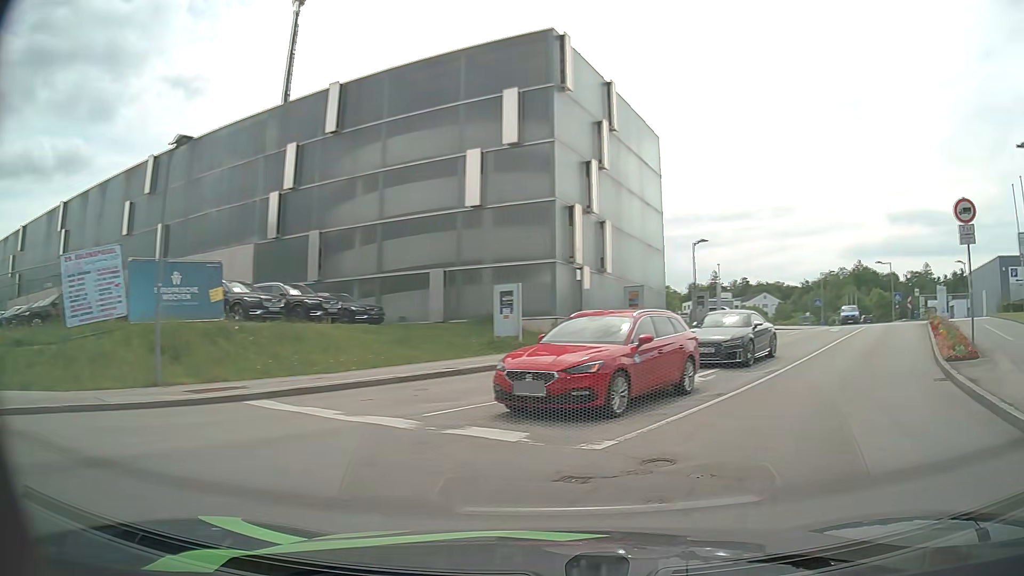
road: residential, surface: asphalt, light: Day
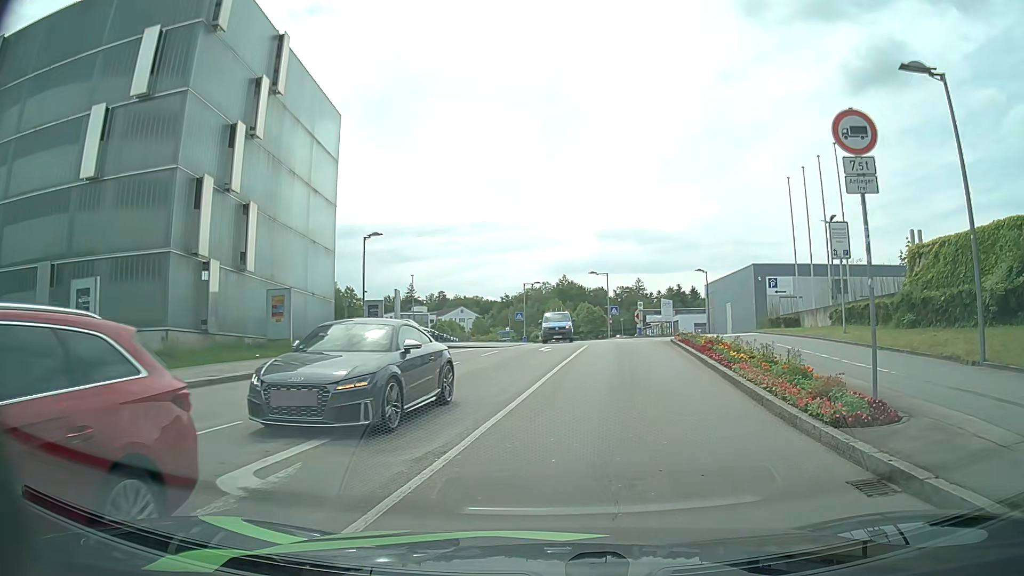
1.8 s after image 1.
(+2.3, +8.1) m; +26°
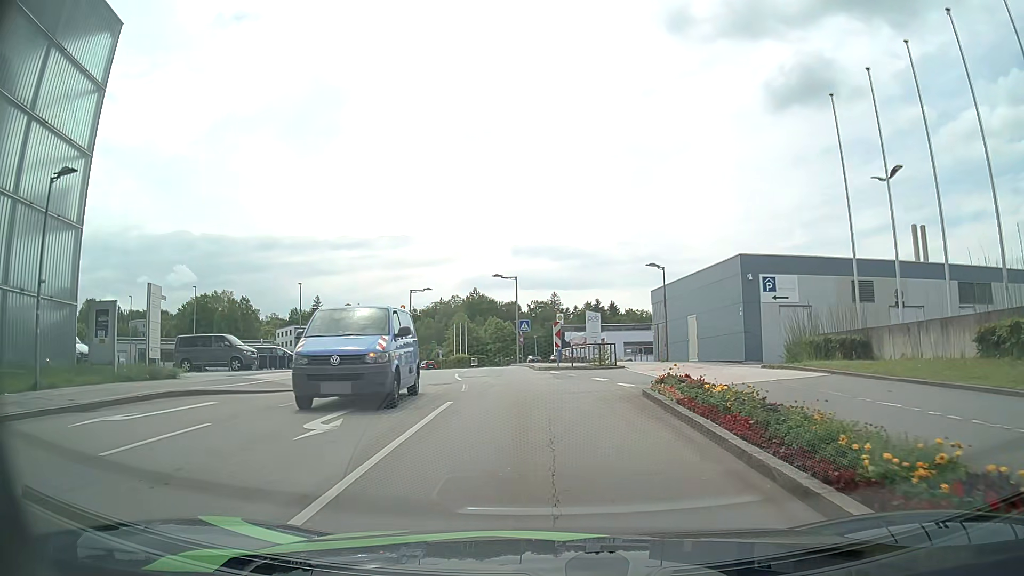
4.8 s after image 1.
(+1.5, +17.0) m; +6°
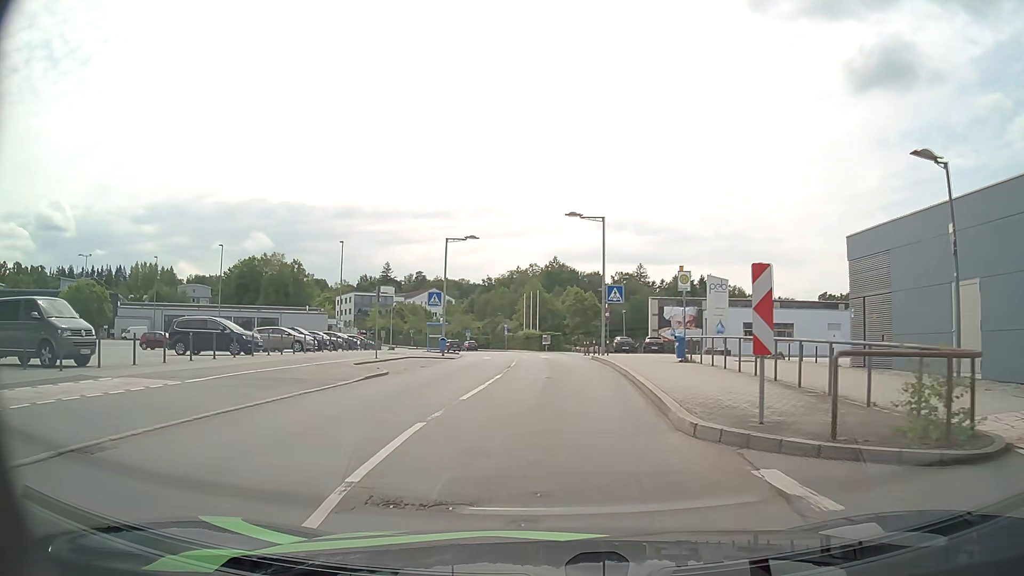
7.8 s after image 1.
(-0.8, +19.5) m; -6°
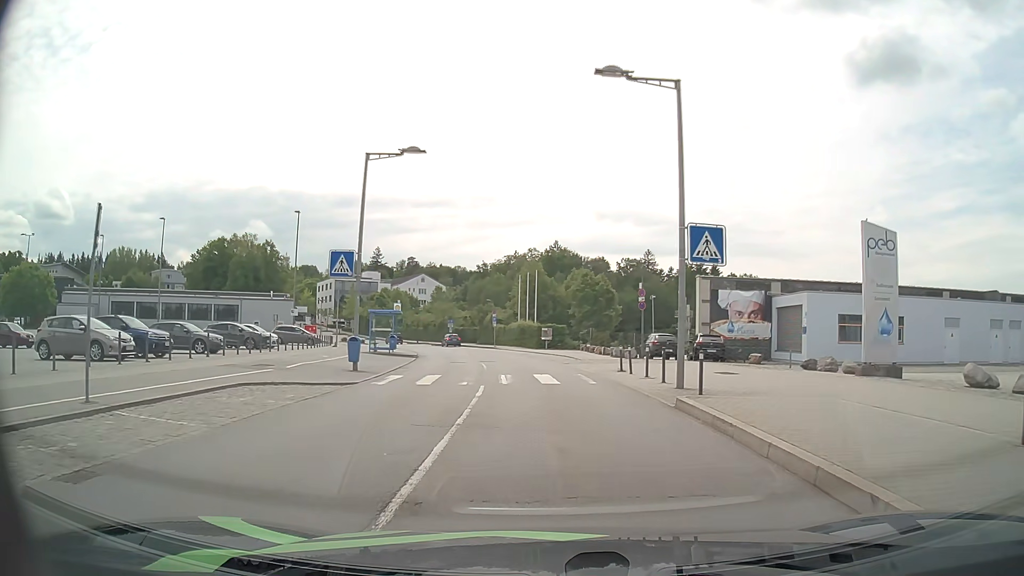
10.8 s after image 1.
(-0.2, +19.1) m; 0°
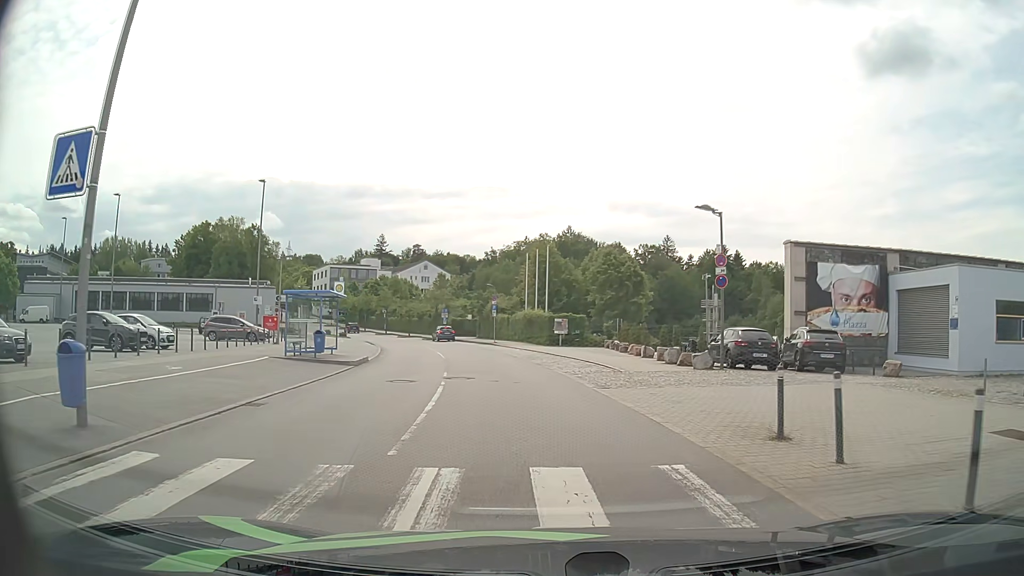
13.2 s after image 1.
(-0.2, +14.4) m; -1°
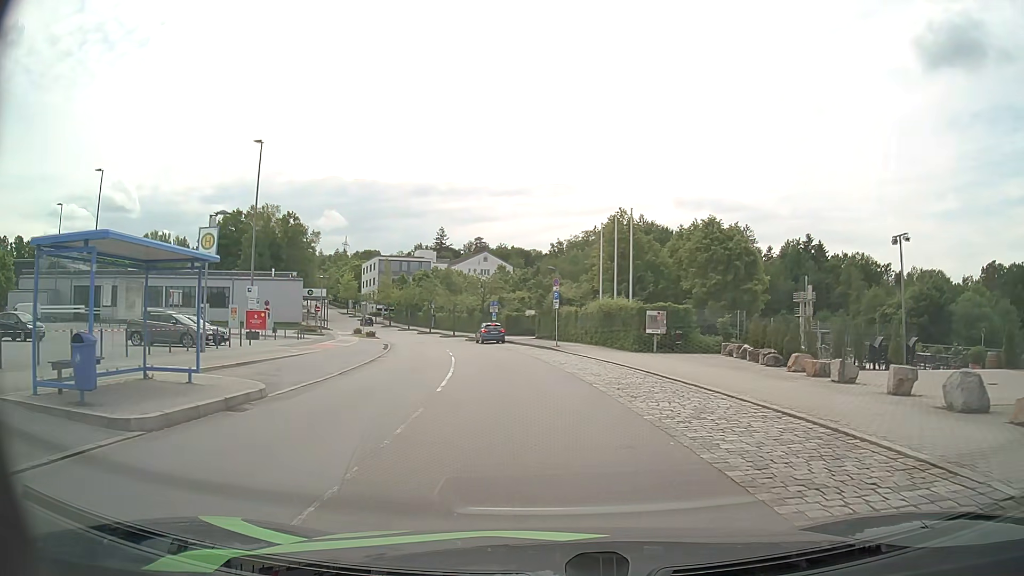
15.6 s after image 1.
(-0.7, +16.3) m; -6°
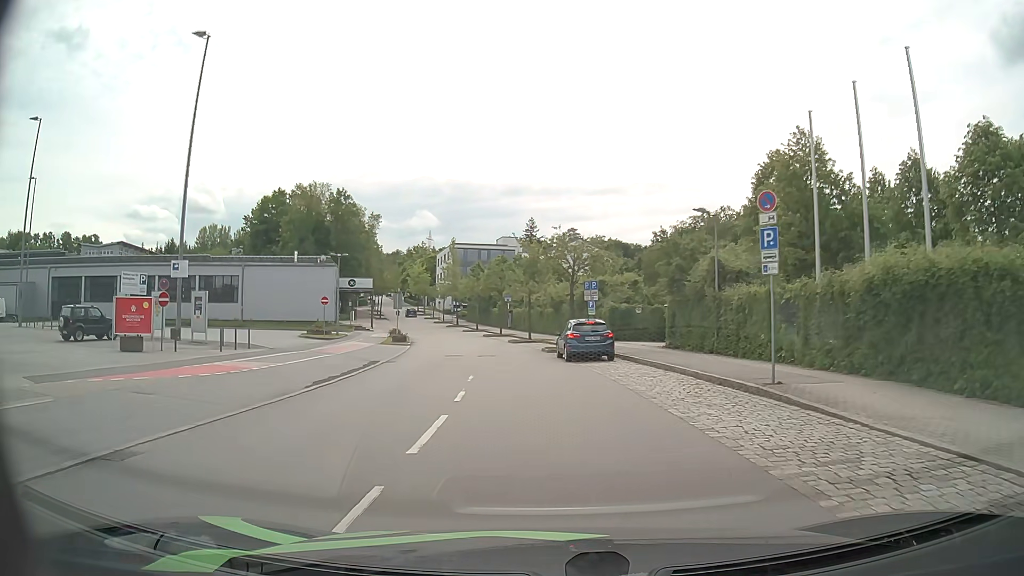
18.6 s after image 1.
(-1.8, +24.0) m; -8°
(0, +10) (-1, +20) (-2, +30) (-3, +40) (-5, +50) (-7, +59) (-10, +69) (-12, +79) (-15, +88) (-18, +98) m
